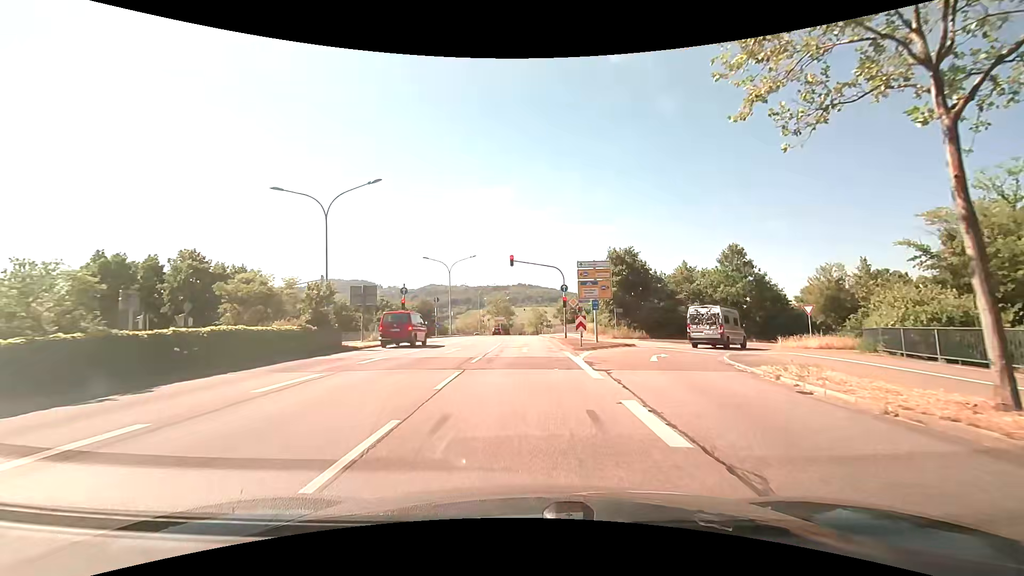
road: primary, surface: asphalt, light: Day
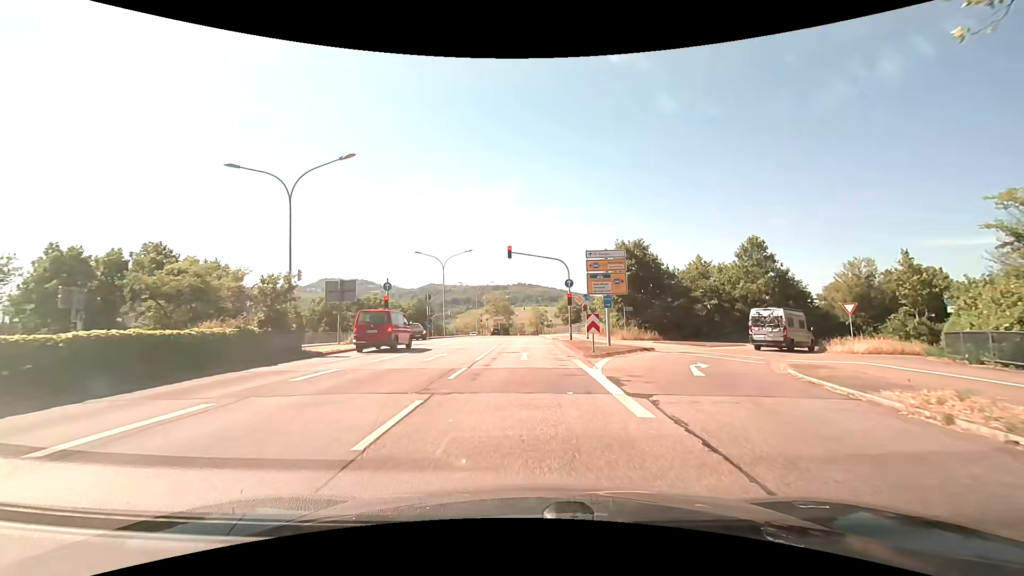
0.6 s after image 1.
(0.0, +4.5) m; 0°
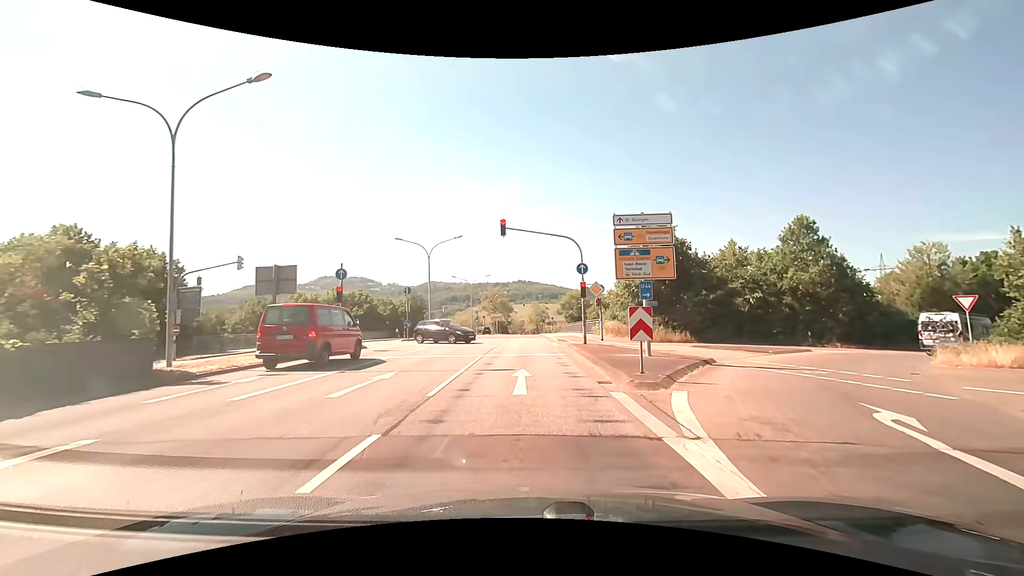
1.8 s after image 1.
(0.0, +8.2) m; 0°
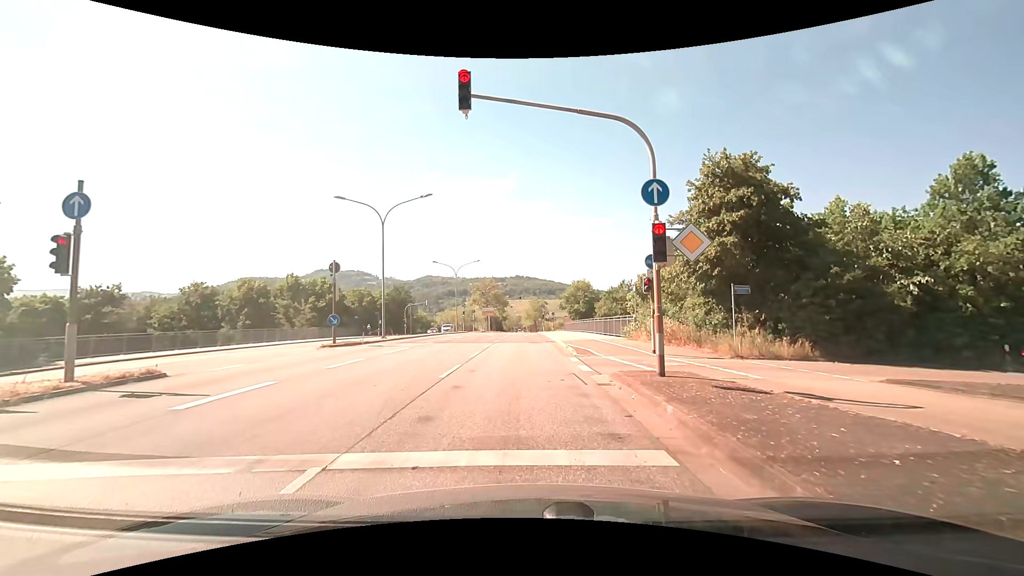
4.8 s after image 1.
(0.0, +14.4) m; -1°
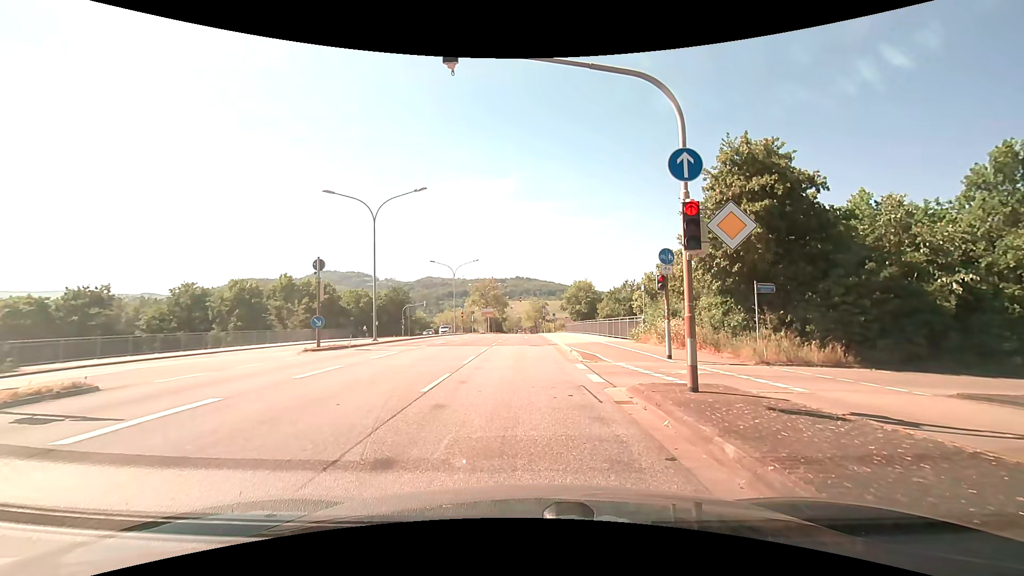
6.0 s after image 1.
(0.0, +1.8) m; 0°
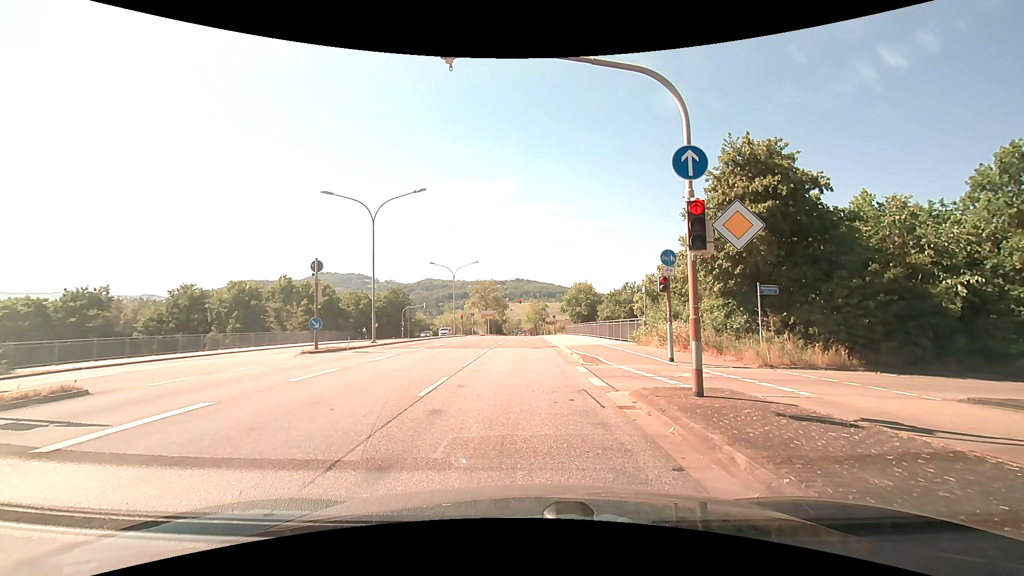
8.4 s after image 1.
(0.0, +0.3) m; 0°
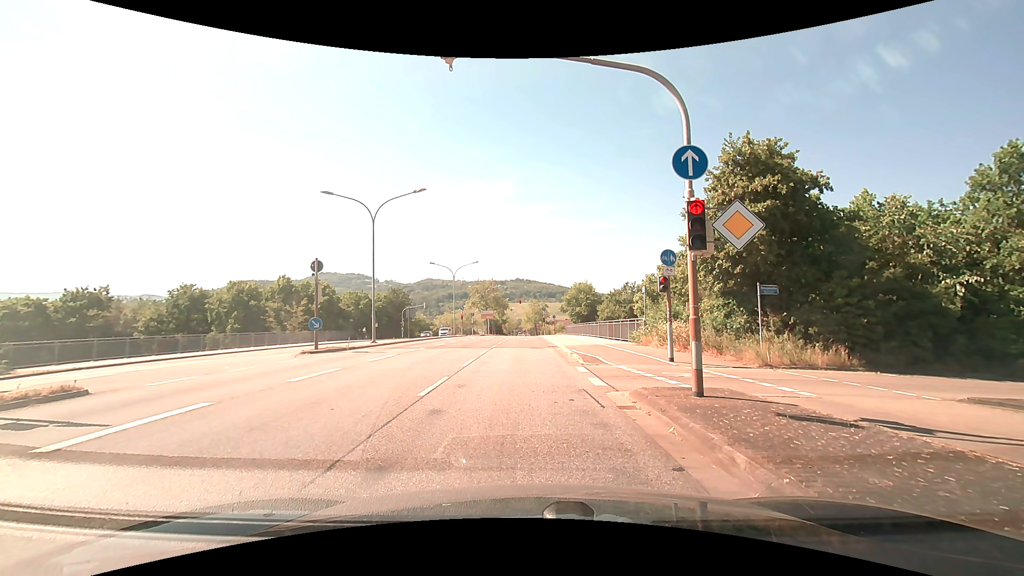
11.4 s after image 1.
(0.0, 0.0) m; 0°
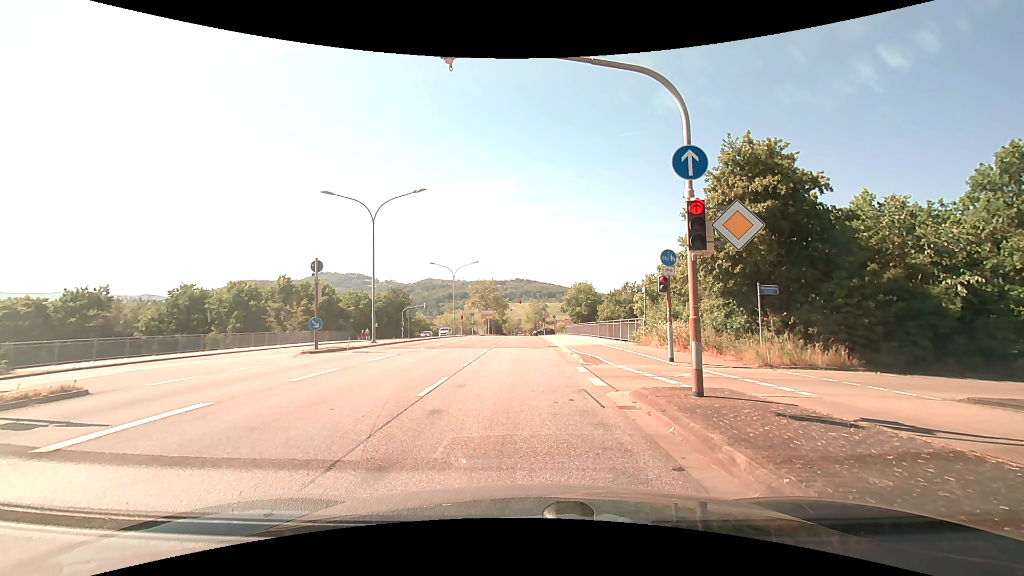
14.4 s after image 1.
(0.0, 0.0) m; 0°
(0, +10) (0, +20) (0, +30) (+1, +40) (+1, +50) (+1, +60) (+1, +70) (+1, +80) (+2, +90) (+2, +100) m
